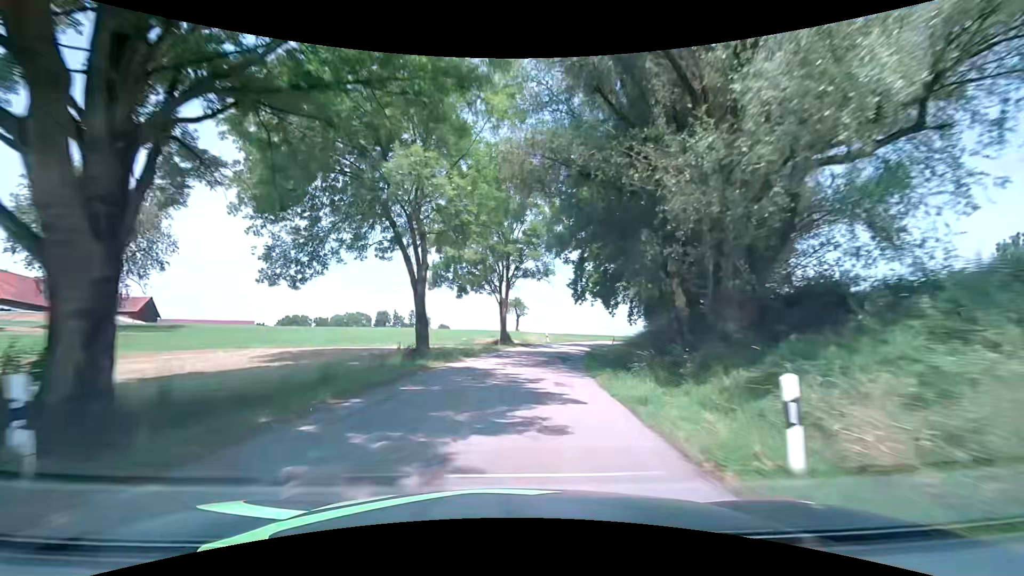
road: tertiary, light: Day
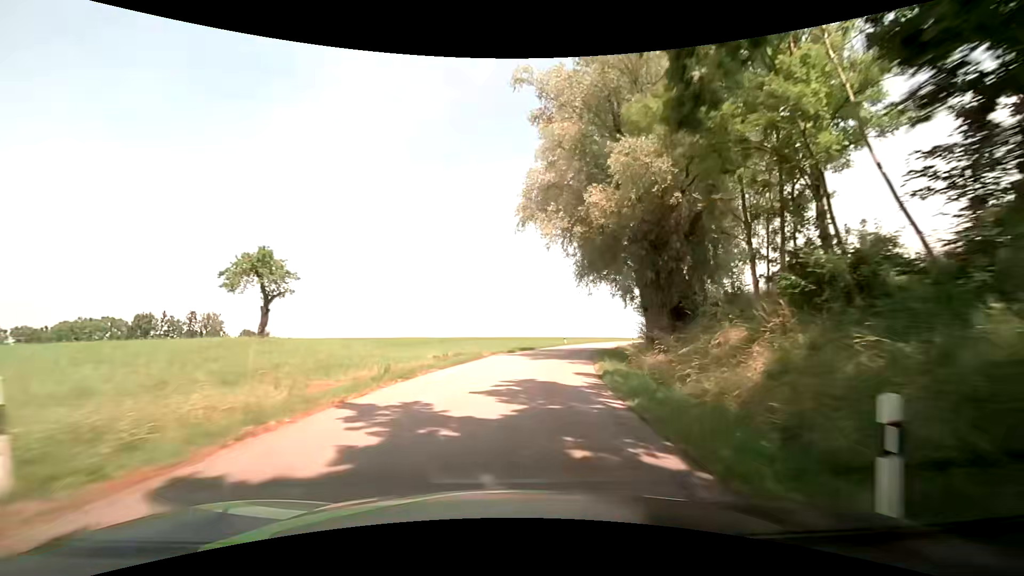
(+6.4, +49.4) m; +16°
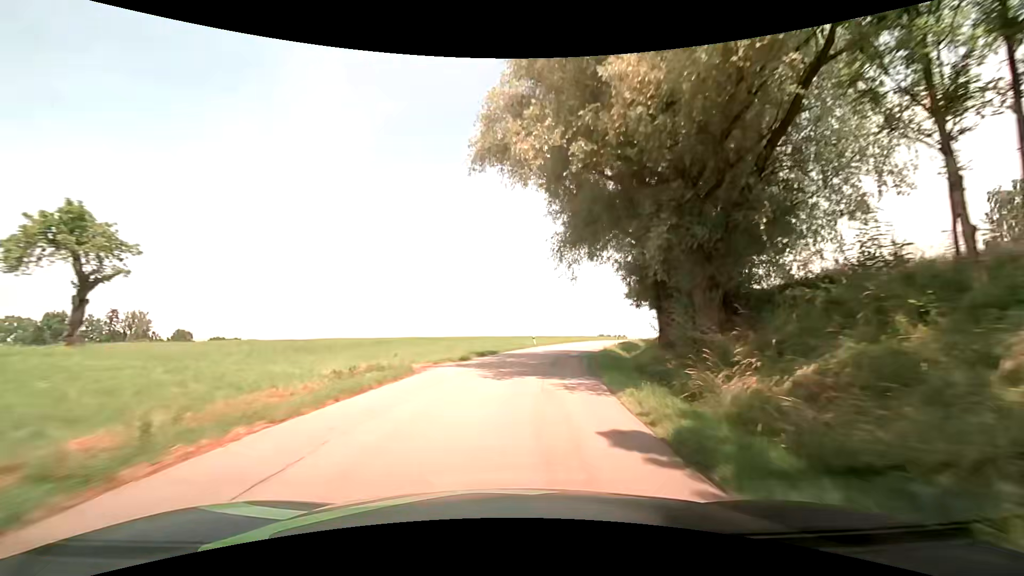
(+0.4, +10.1) m; +5°
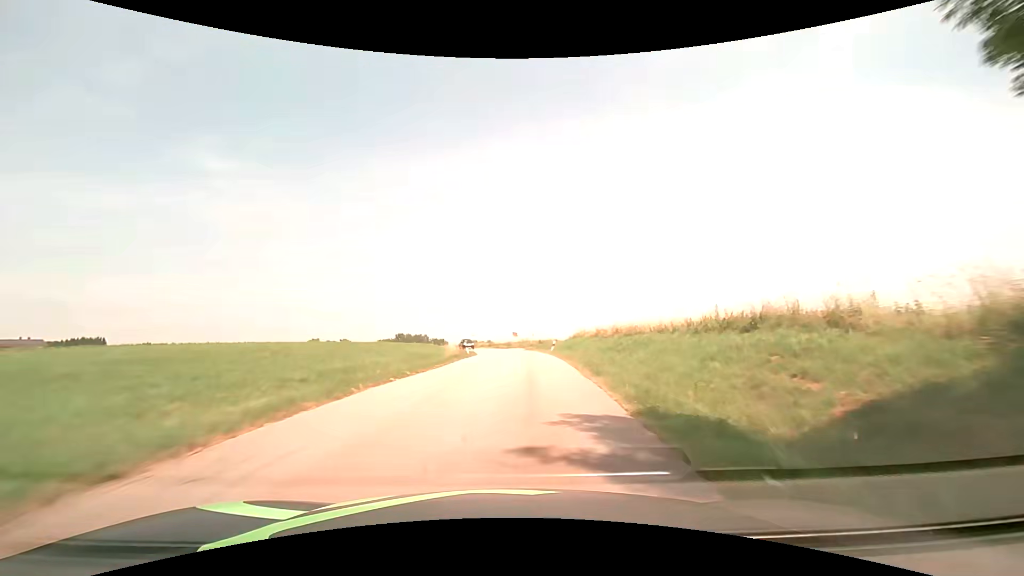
(+8.9, +50.2) m; +22°
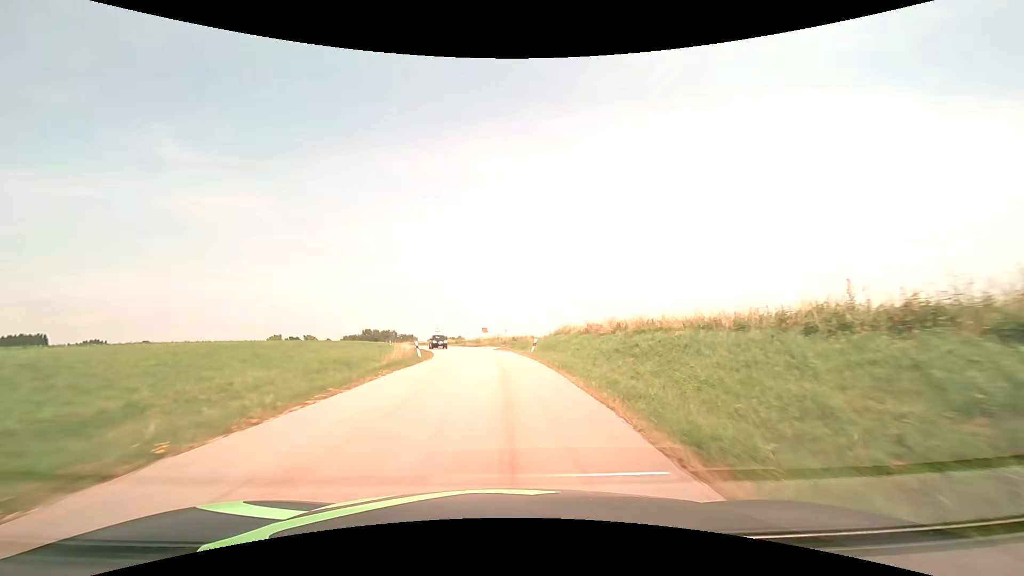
(+0.4, +10.3) m; +4°
(0, +10) (0, +20) (0, +30) (-2, +40) (-3, +50) (-6, +59) (-9, +69) (-12, +78) (-16, +87) (-21, +96) m
